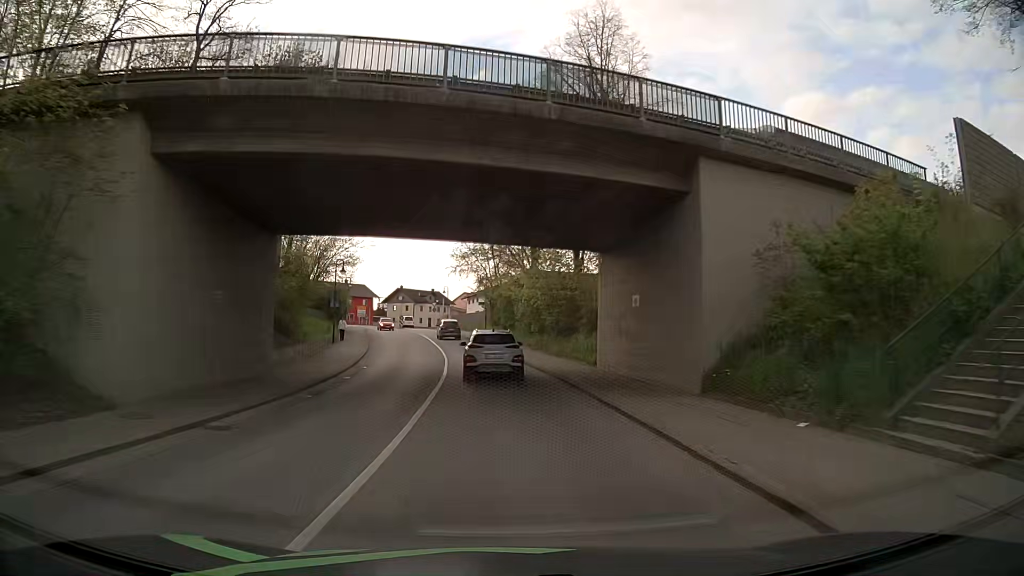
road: secondary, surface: asphalt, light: Day
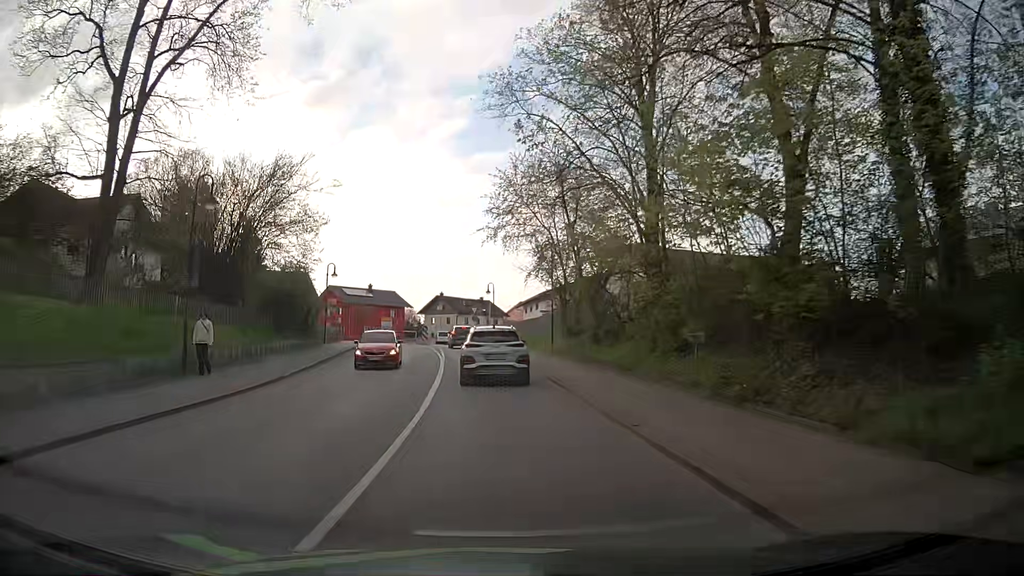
(-1.6, +28.7) m; -5°
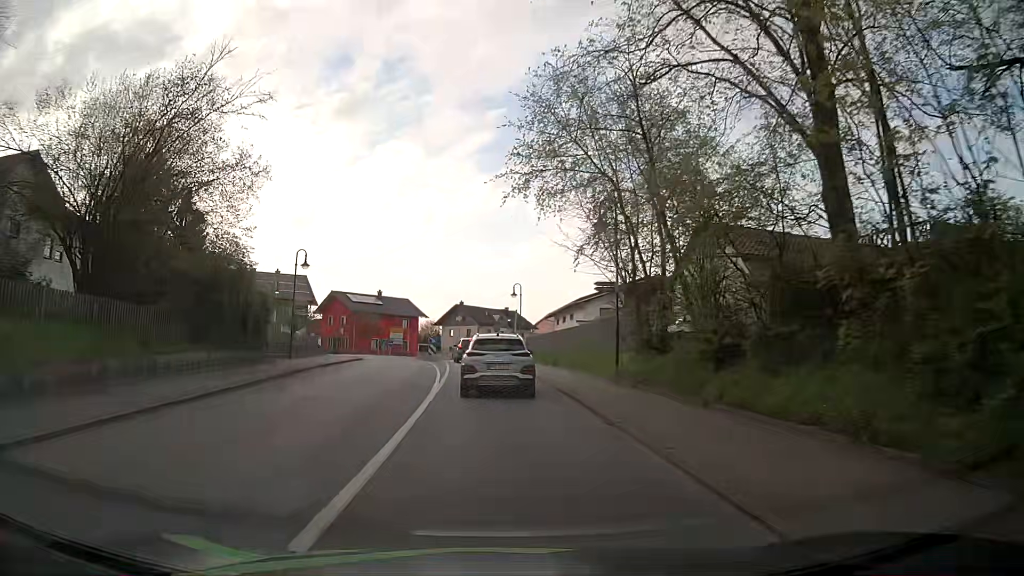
(-0.1, +13.1) m; -1°
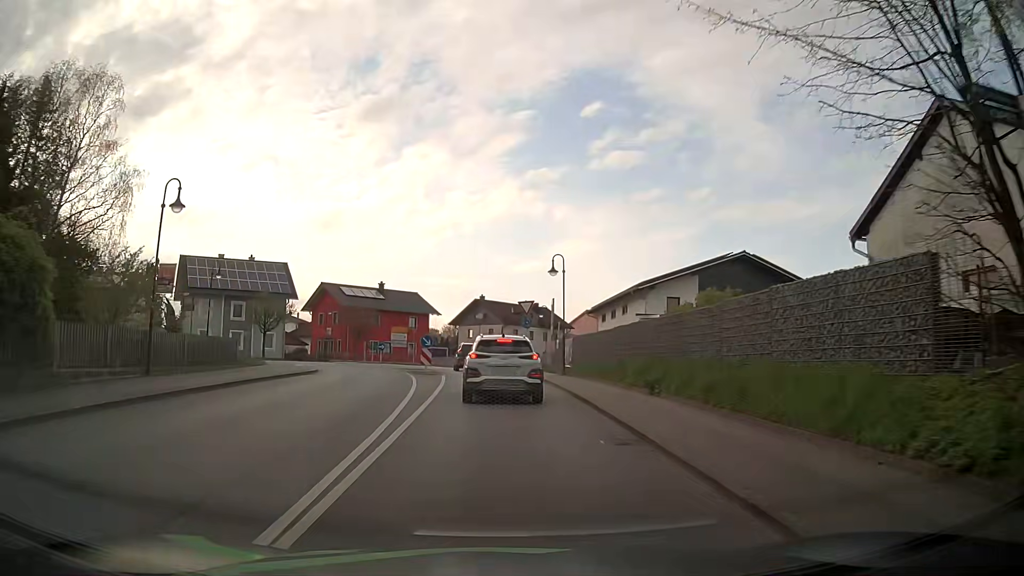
(-0.3, +17.2) m; -2°
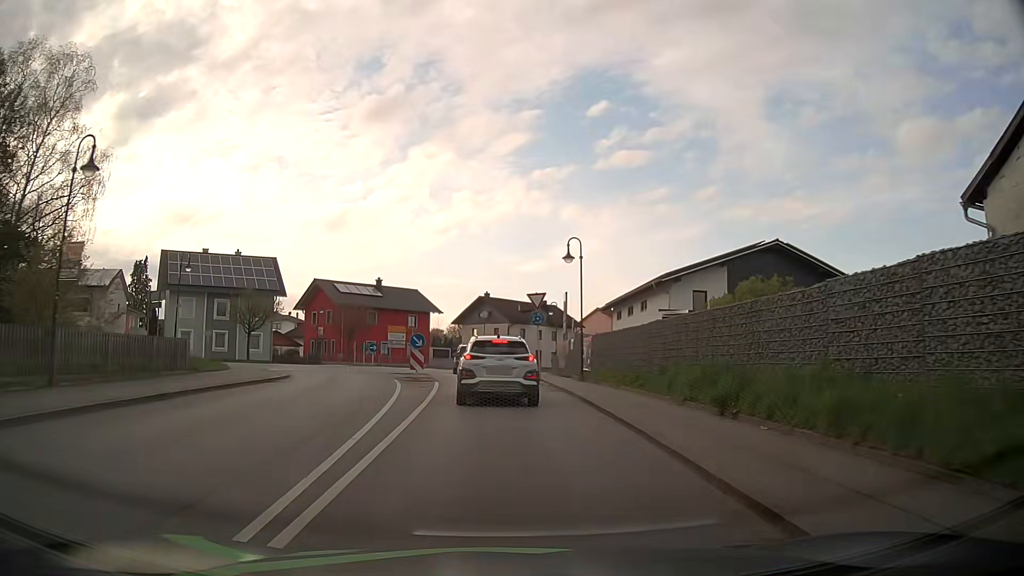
(0.0, +5.1) m; -2°
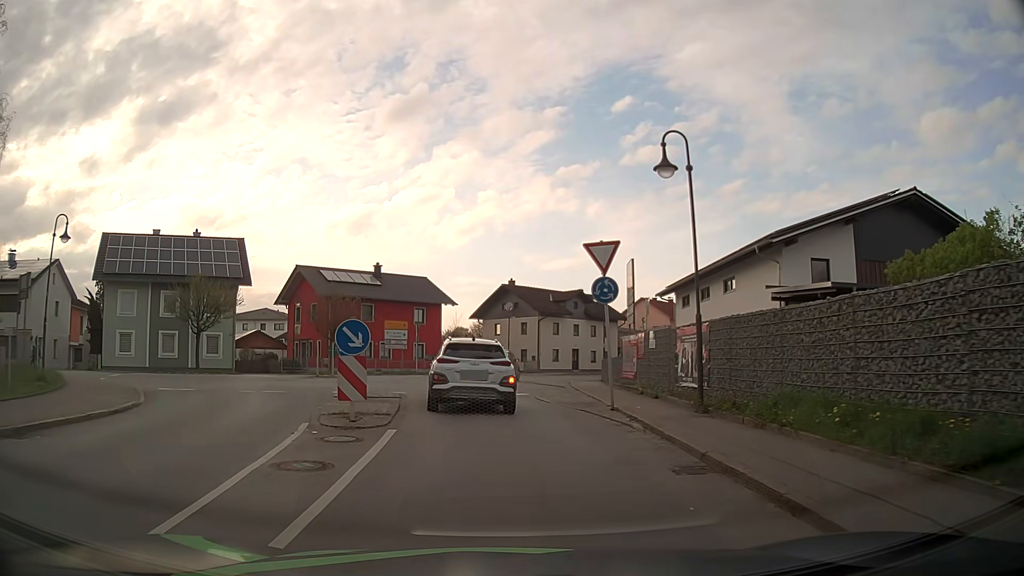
(+0.1, +13.9) m; -1°
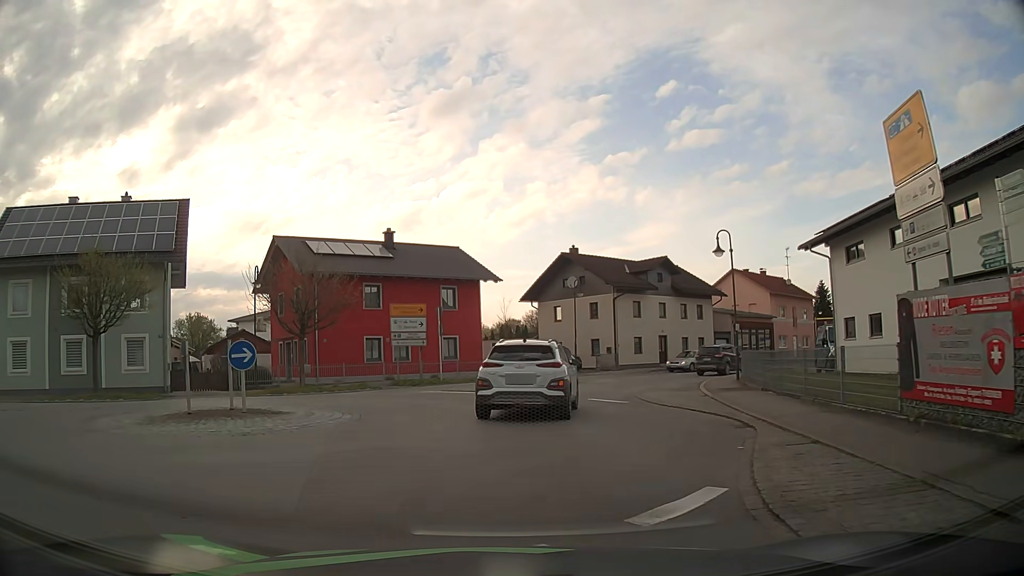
(-0.6, +16.5) m; -4°
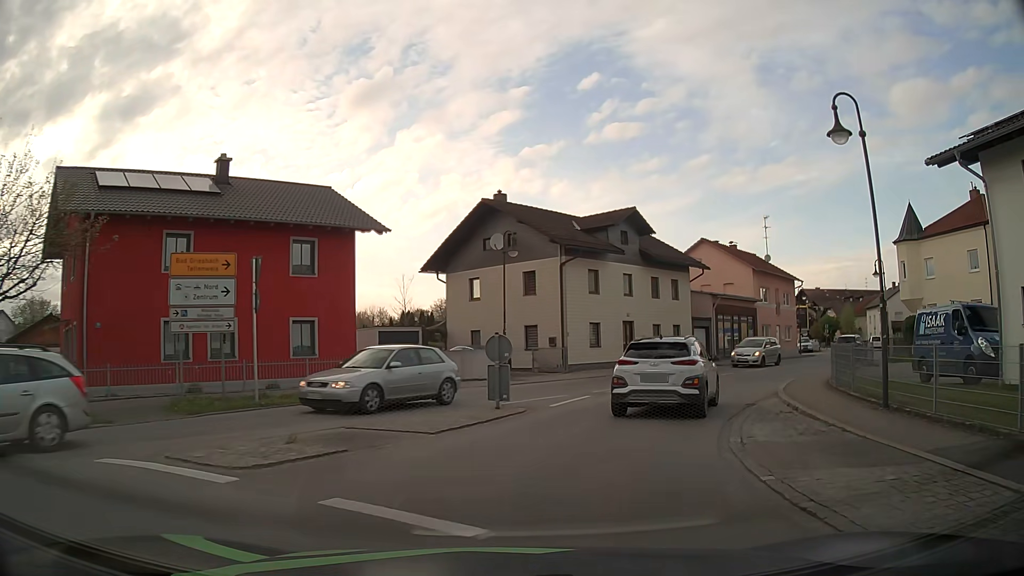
(+0.5, +15.6) m; +6°
(+1, +10) (+5, +19) (+11, +27) (+17, +35) (+24, +43) (+30, +50) (+37, +58) (+42, +66) (+47, +75) (+52, +84) m
